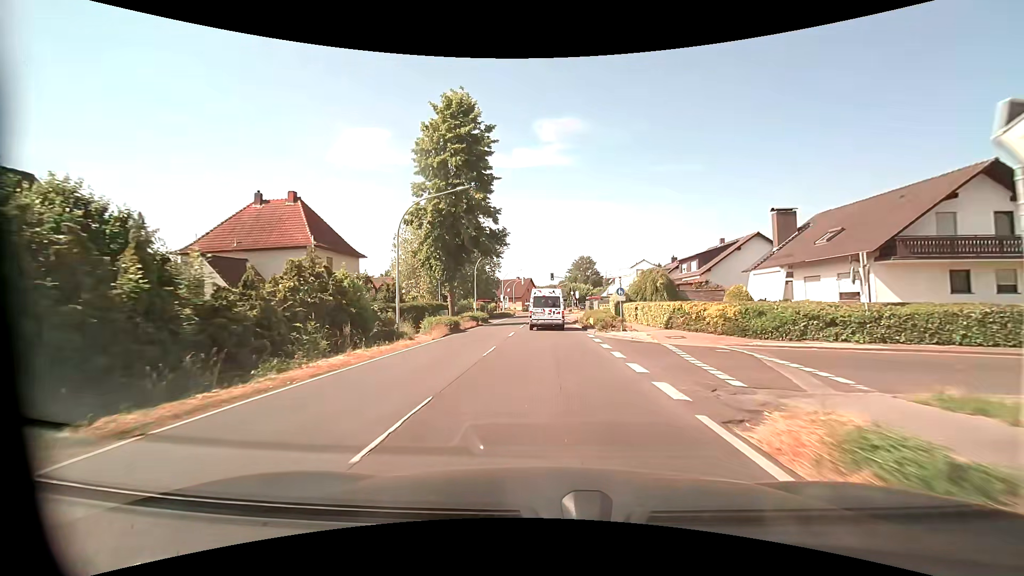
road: primary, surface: asphalt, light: Day
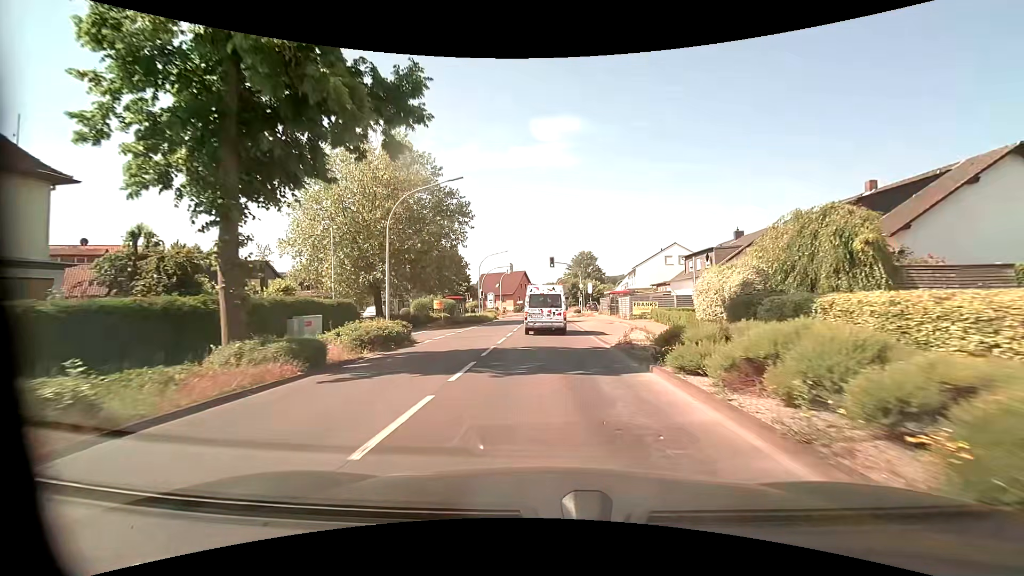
(0.0, +27.1) m; 0°
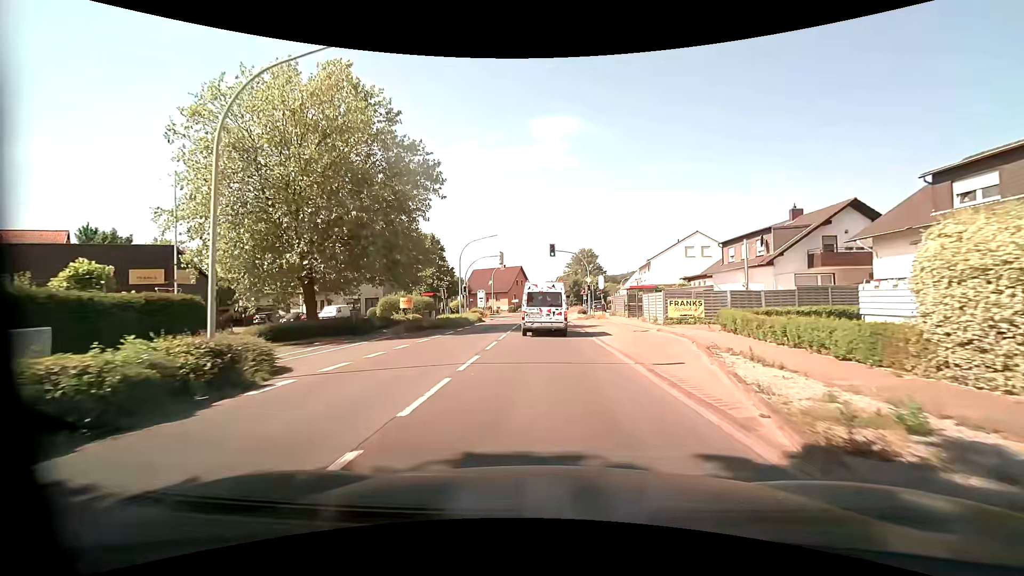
(+0.1, +11.9) m; 0°
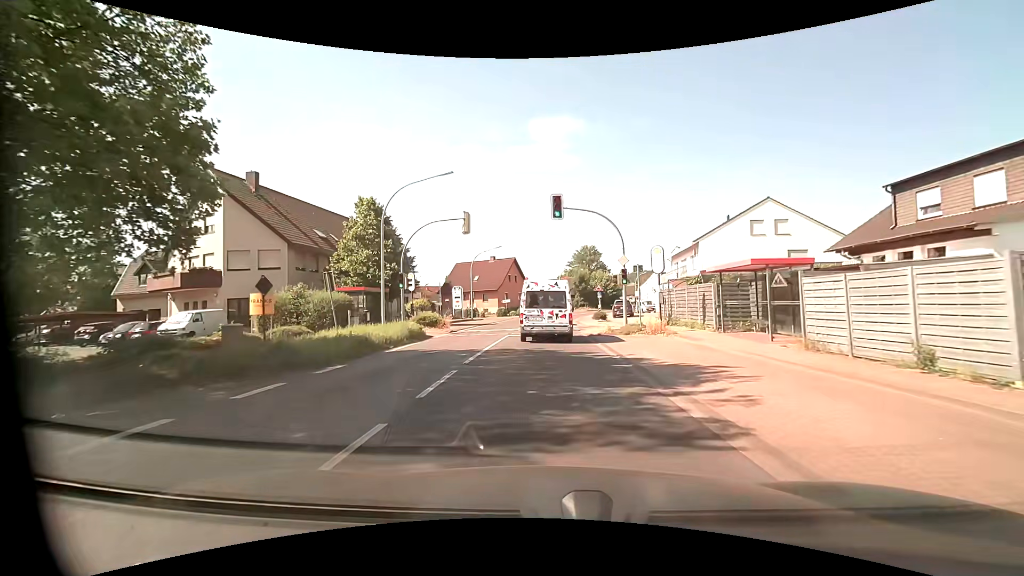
(+0.1, +21.1) m; +1°
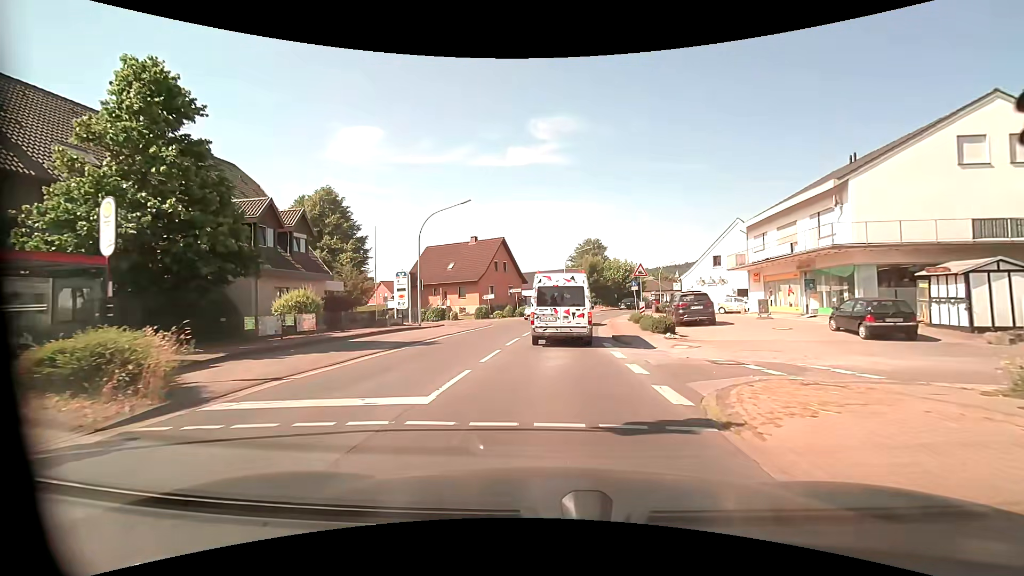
(-0.2, +22.5) m; 0°
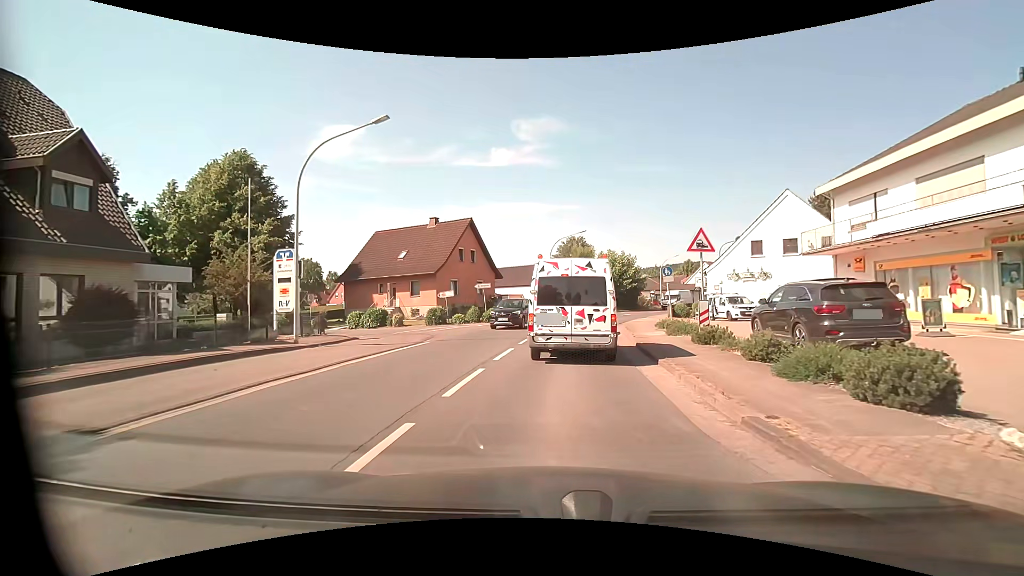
(+0.1, +13.6) m; +2°
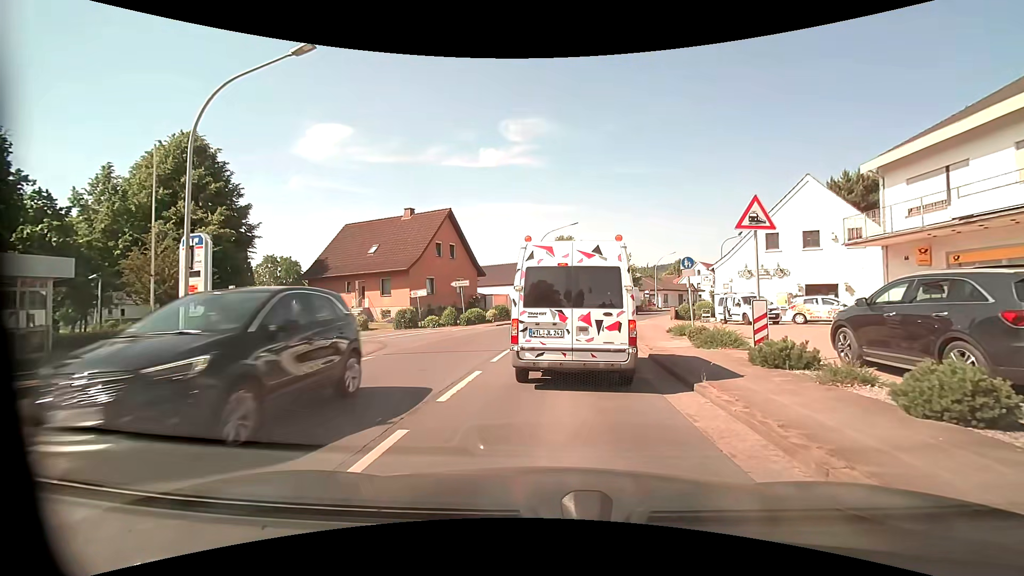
(0.0, +4.6) m; +1°
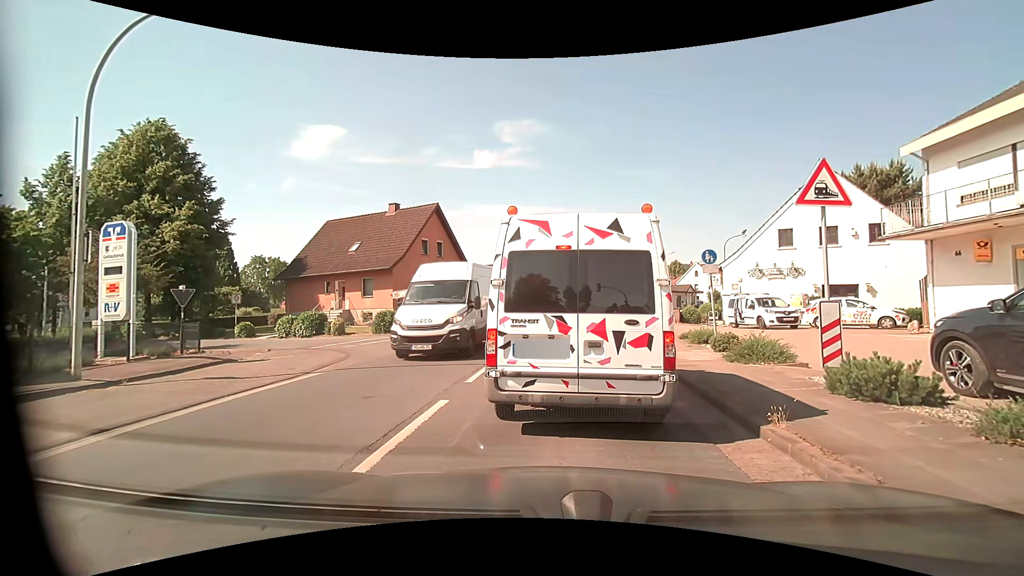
(0.0, +2.5) m; +1°
